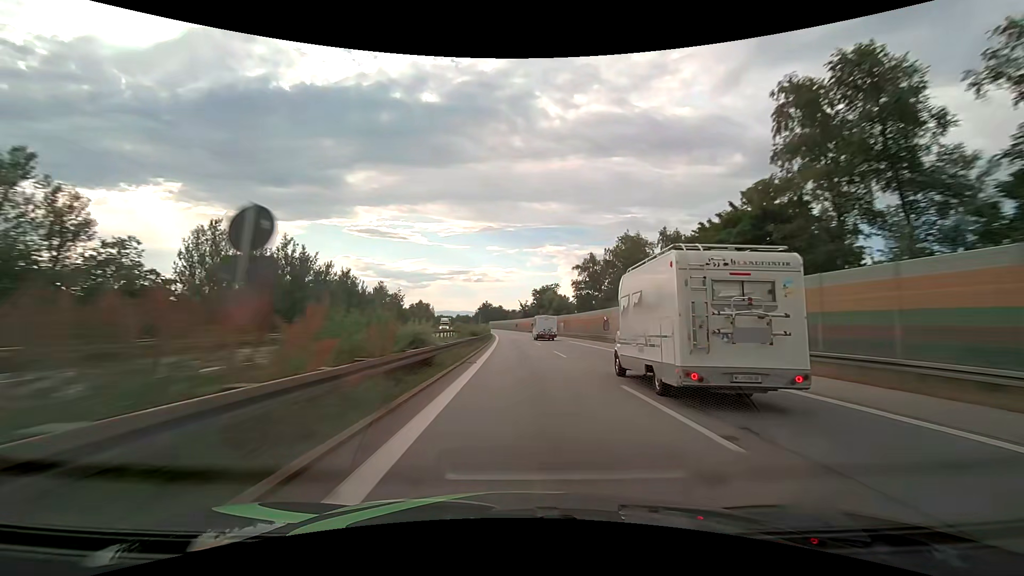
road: motorway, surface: asphalt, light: Day
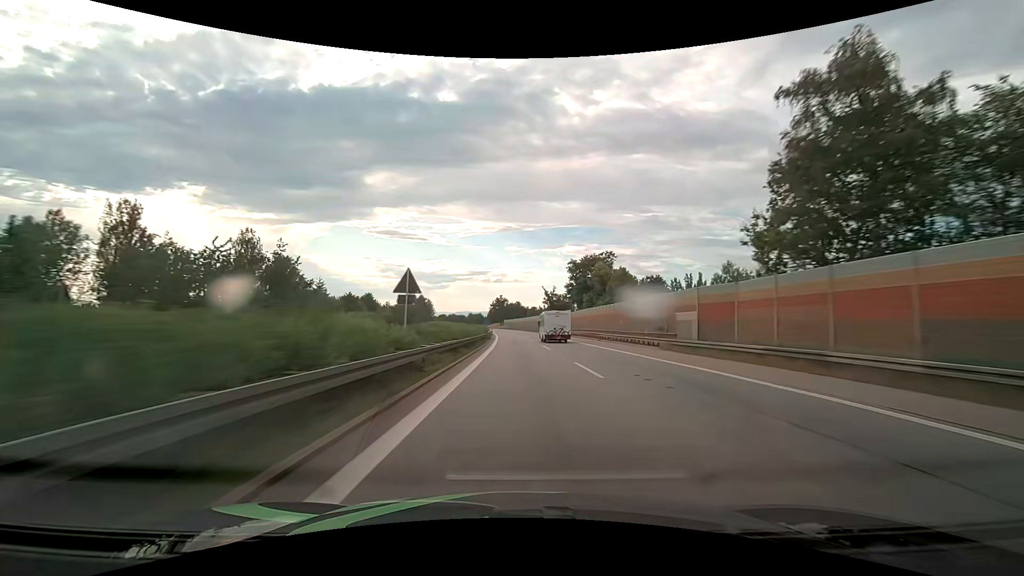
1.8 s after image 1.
(-1.2, +64.8) m; -2°
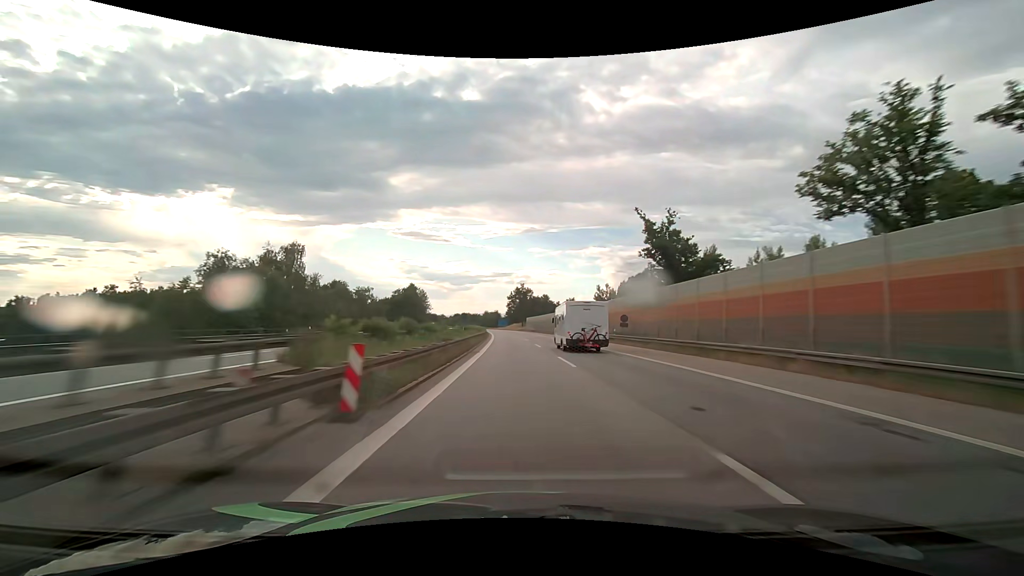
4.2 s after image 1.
(-1.9, +87.0) m; -3°
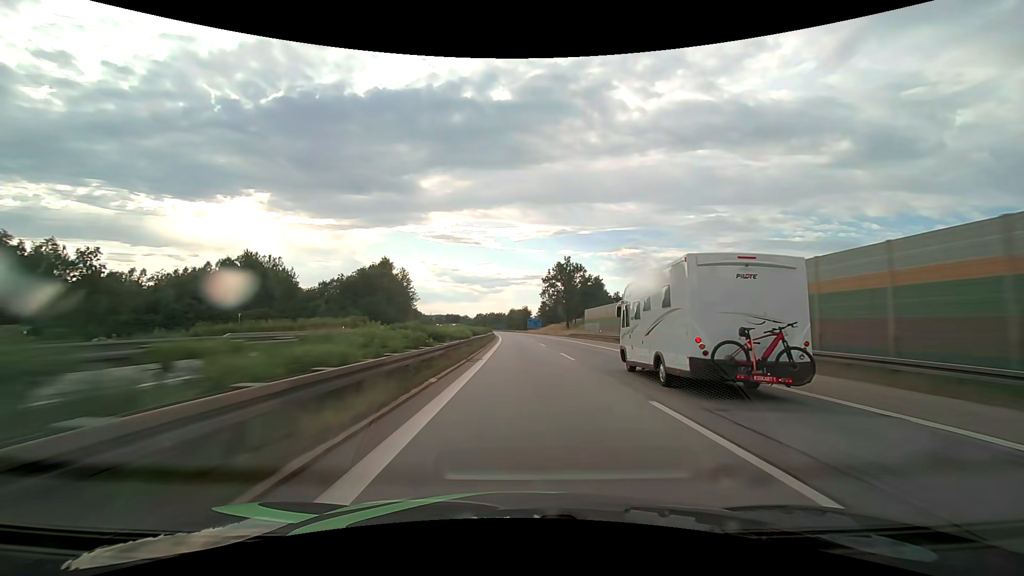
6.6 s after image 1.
(-2.8, +87.2) m; -3°
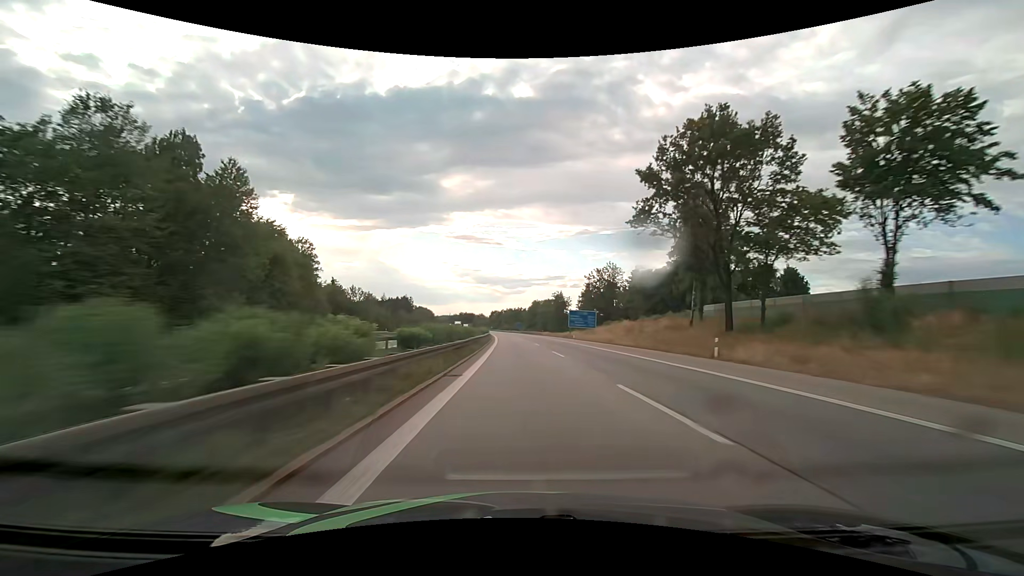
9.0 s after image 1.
(-1.8, +87.8) m; -2°
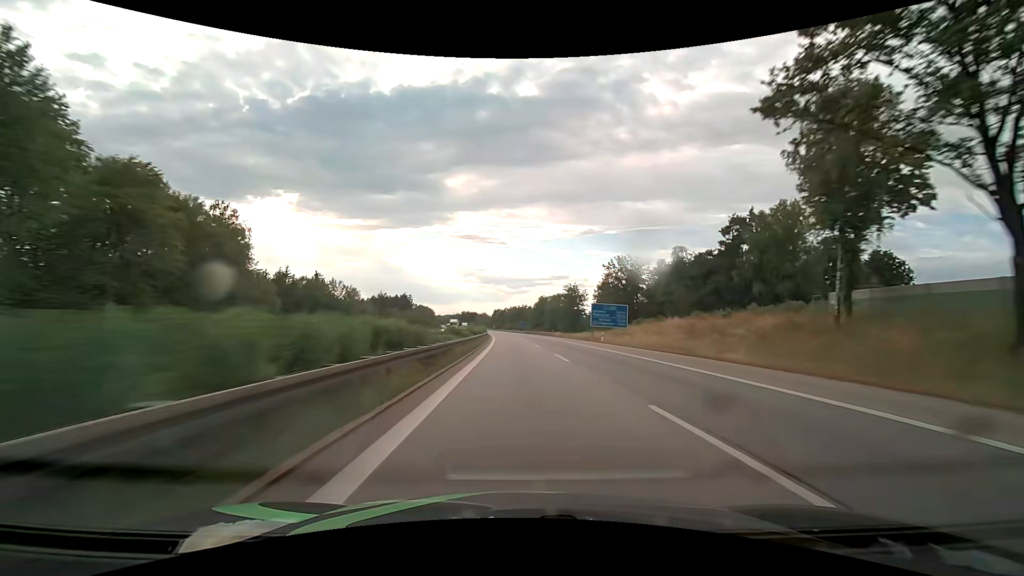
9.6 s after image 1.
(-0.1, +22.0) m; -1°
(0, +10) (0, +20) (0, +30) (0, +40) (0, +50) (0, +60) (-1, +70) (-1, +80) (-1, +90) (-1, +100) m
